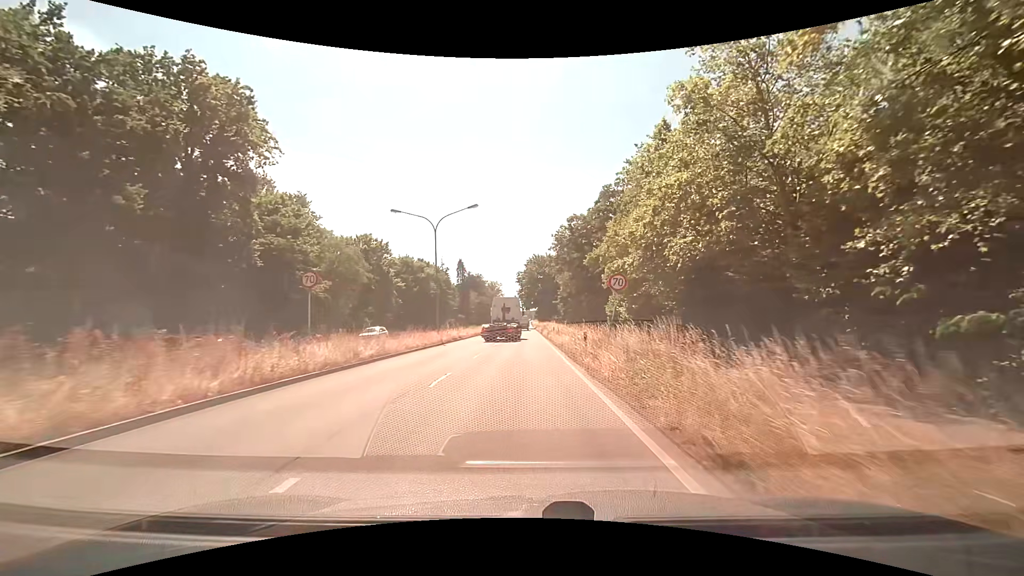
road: primary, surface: asphalt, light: Day
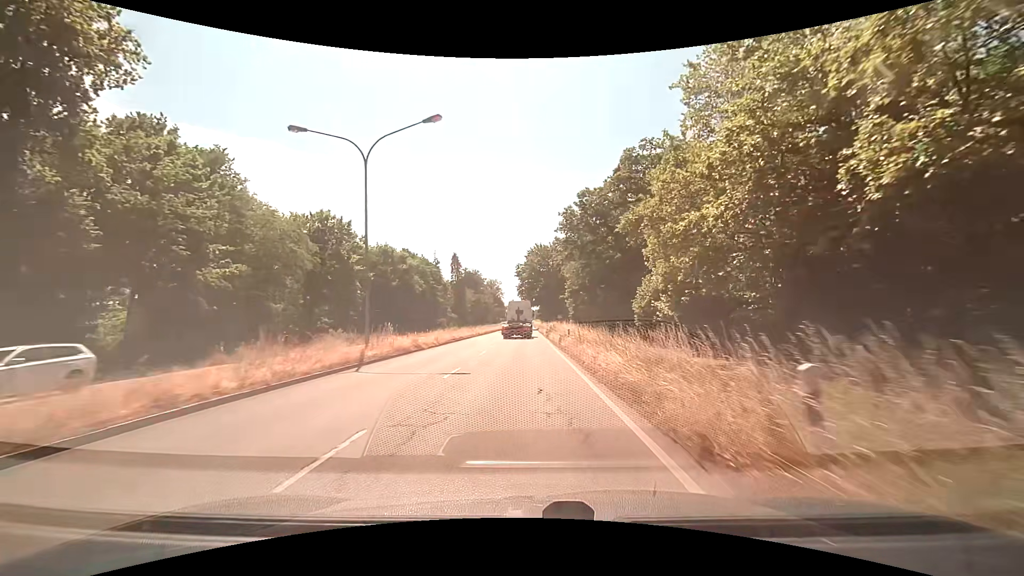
(0.0, +16.2) m; 0°
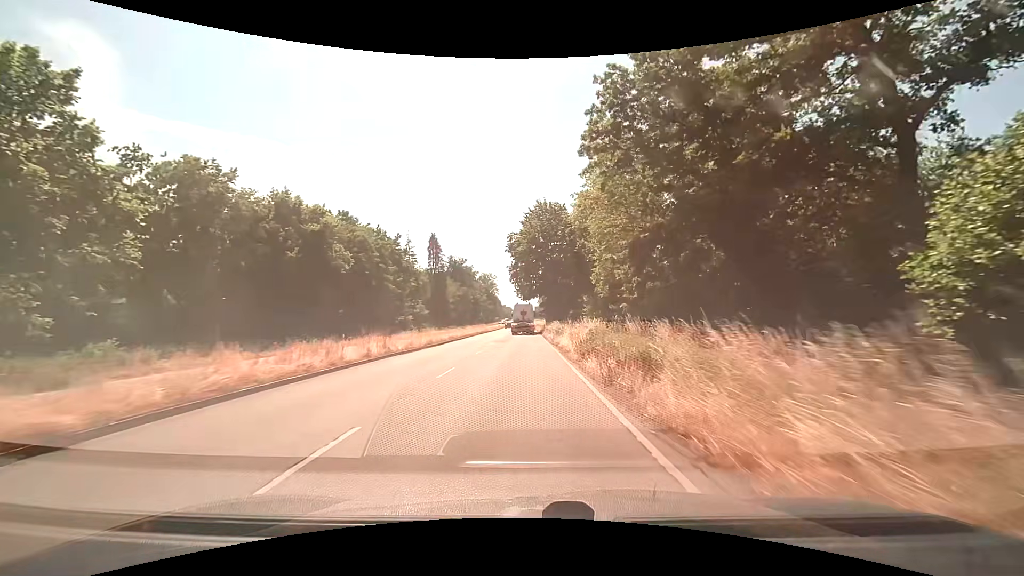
(-0.1, +36.3) m; 0°
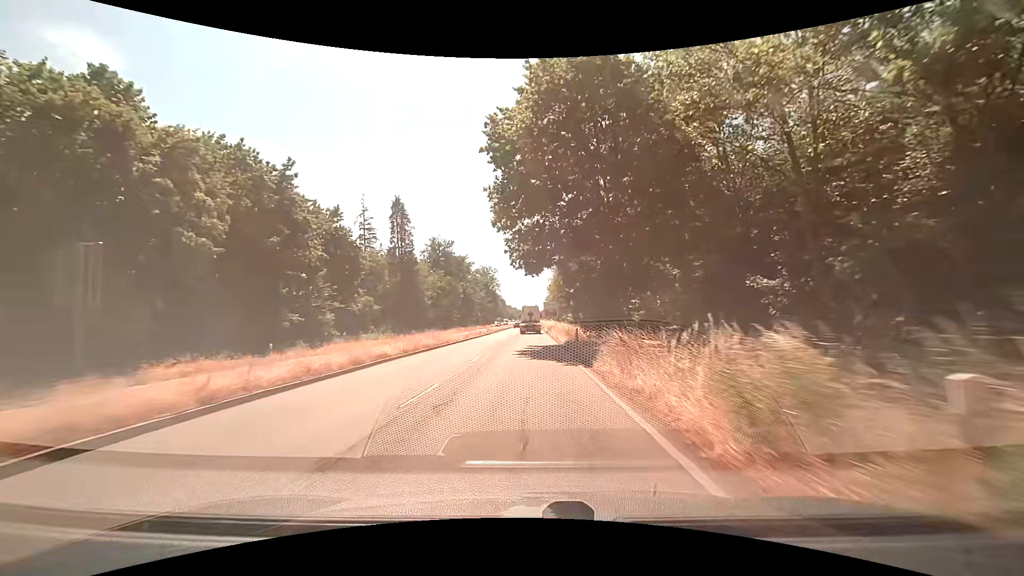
(-0.4, +40.7) m; -1°
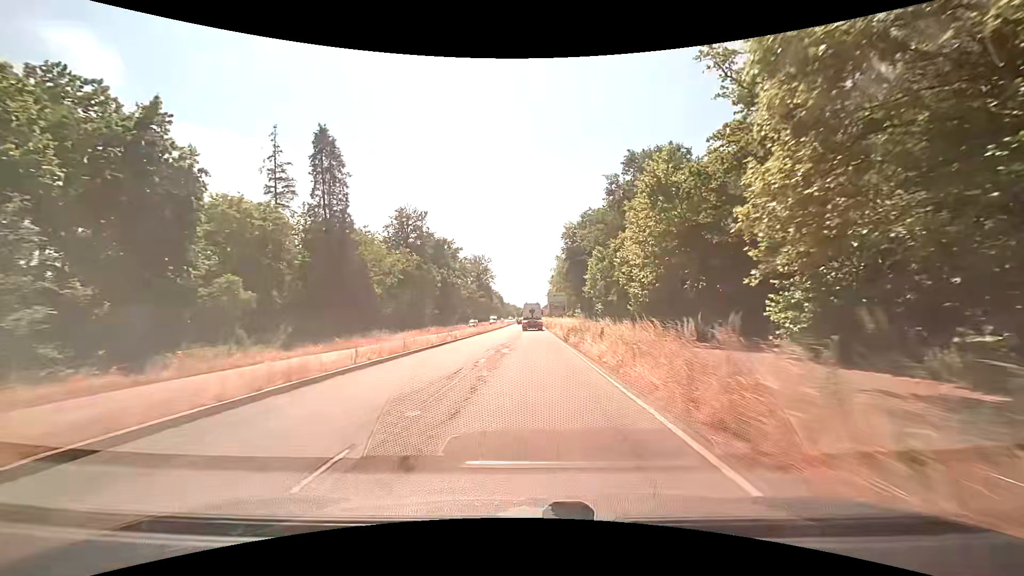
(+0.1, +32.7) m; +1°
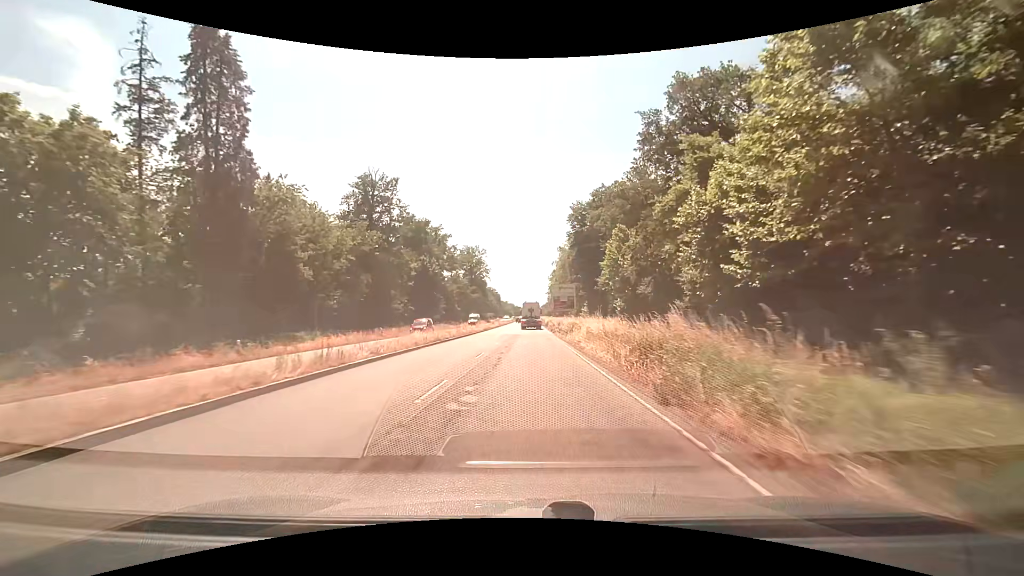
(-0.1, +21.5) m; -1°
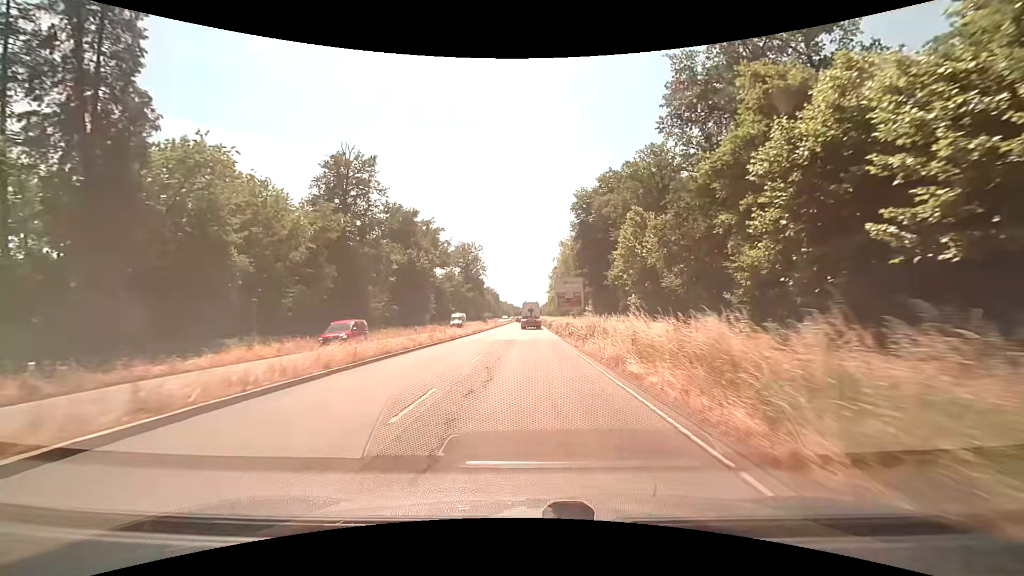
(+0.1, +10.5) m; +1°
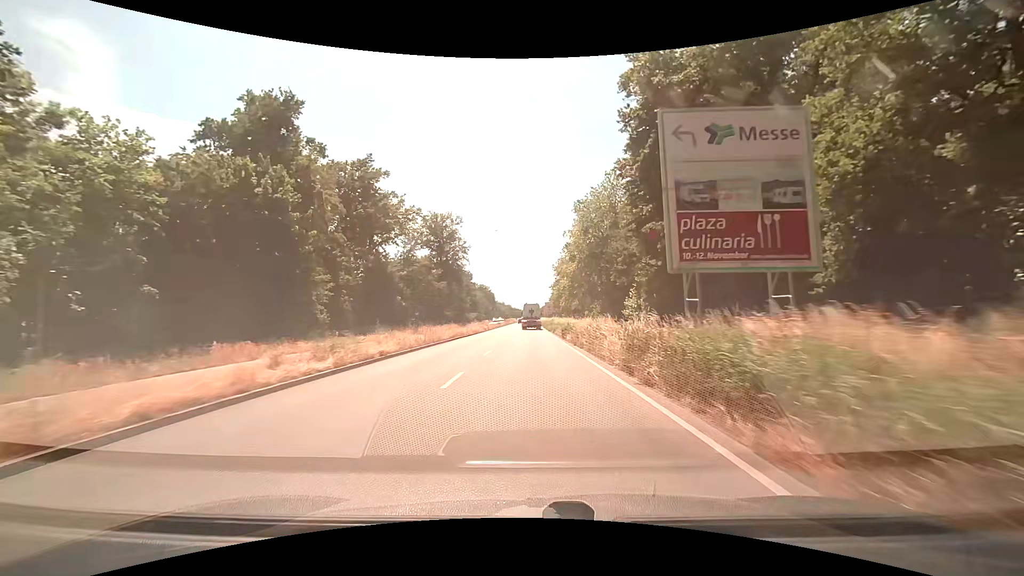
(-0.1, +50.9) m; 0°
(0, +10) (0, +20) (0, +30) (0, +40) (0, +50) (0, +60) (0, +70) (0, +80) (0, +90) (0, +100) m
